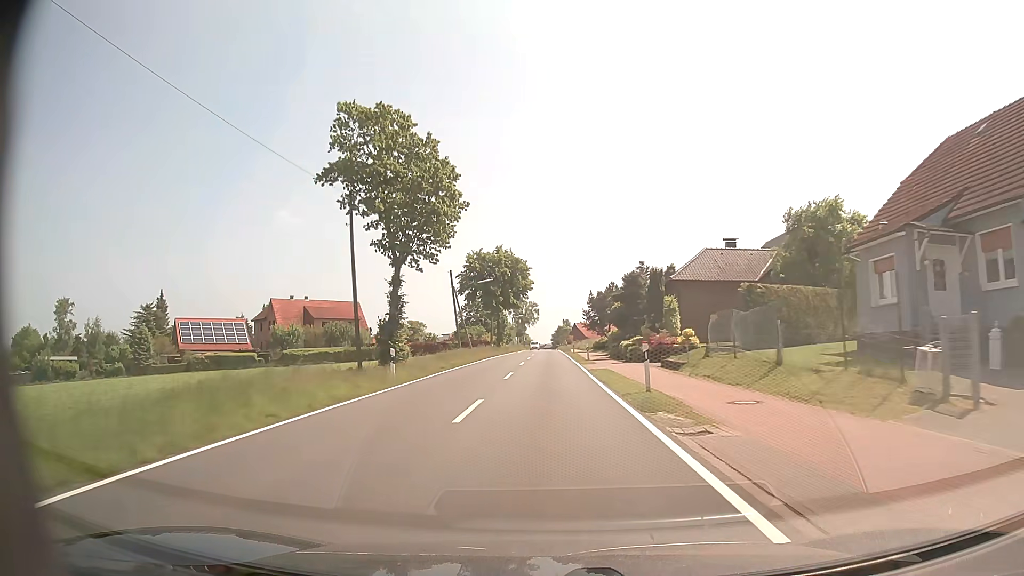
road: tertiary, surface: asphalt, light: Day
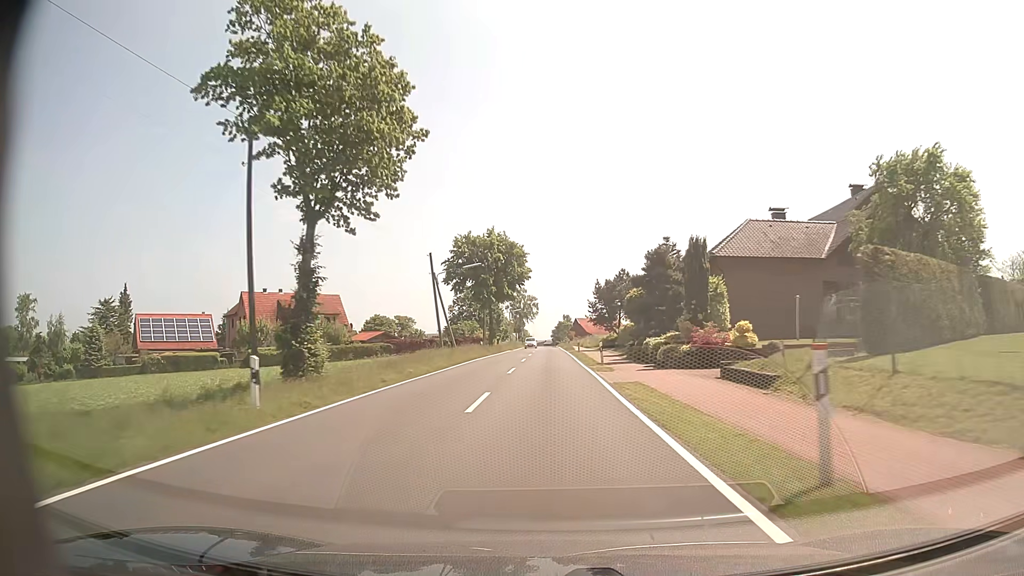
(0.0, +10.7) m; 0°
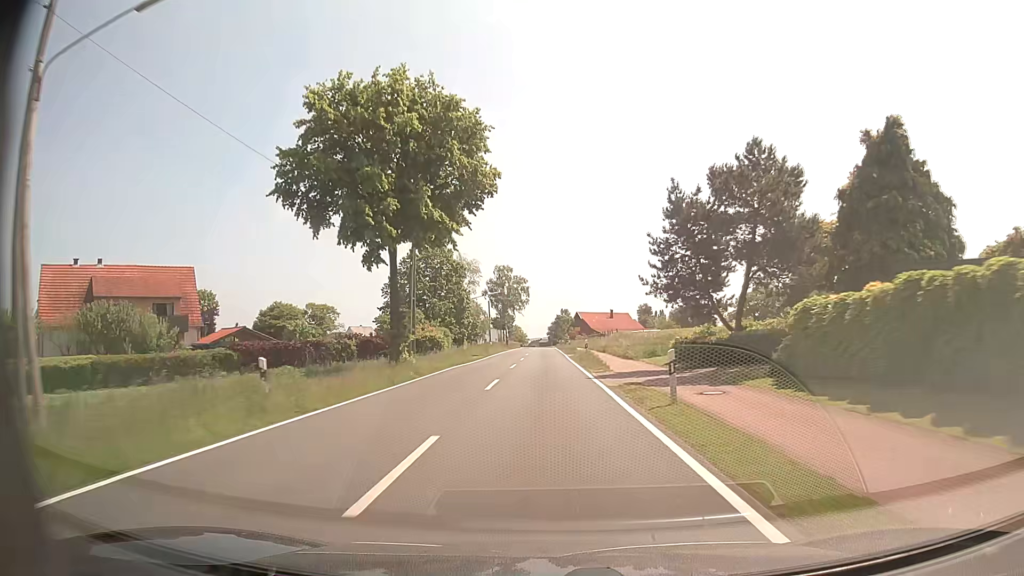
(+0.1, +43.0) m; 0°
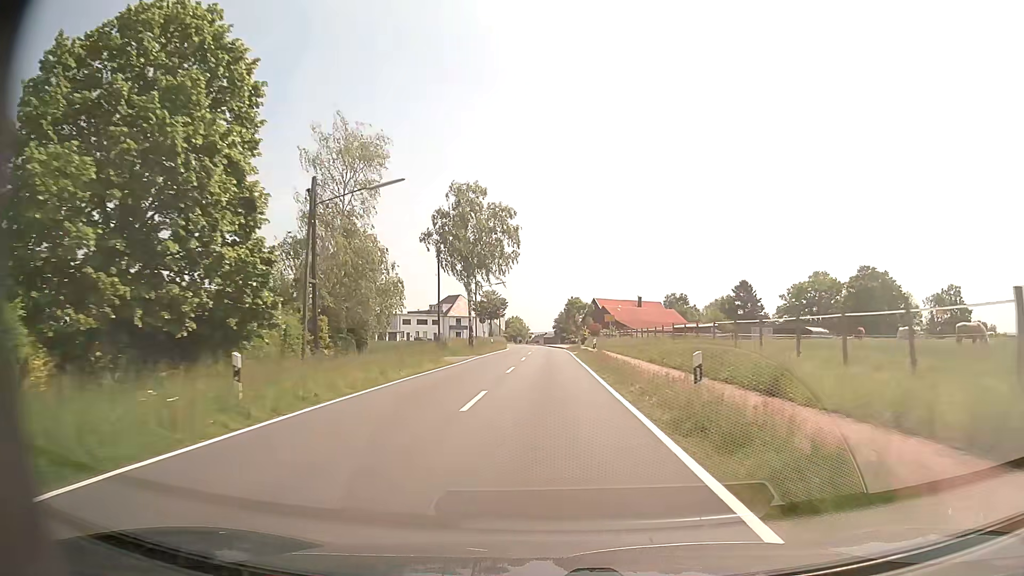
(-0.1, +53.3) m; 0°
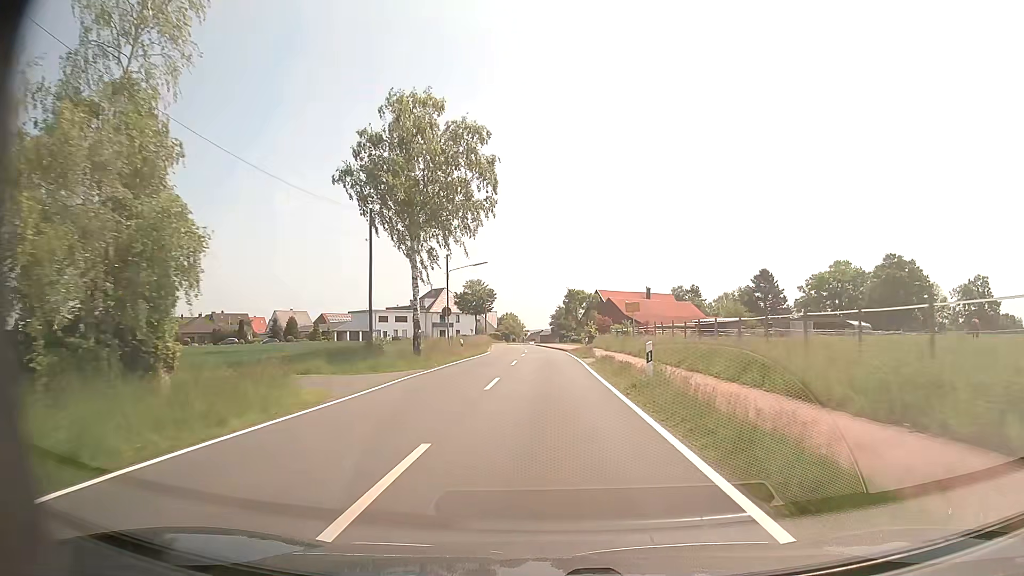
(0.0, +19.4) m; 0°
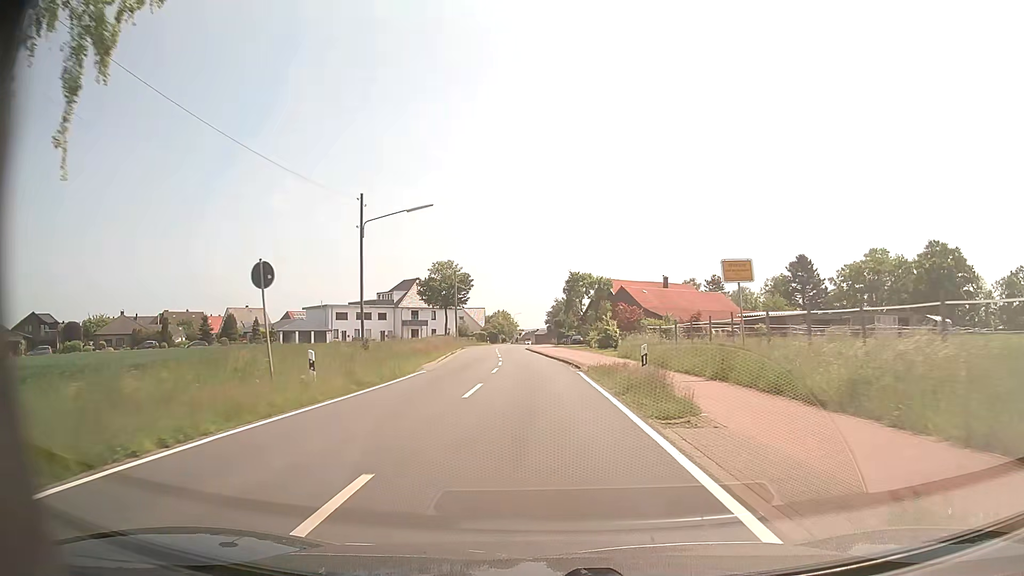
(+0.2, +25.7) m; +1°
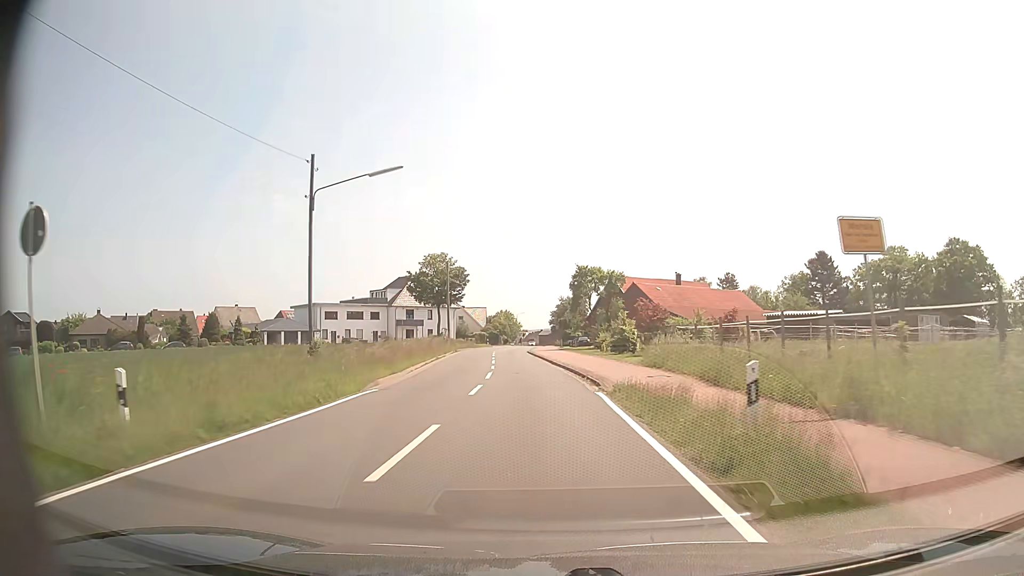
(-0.1, +7.8) m; -1°
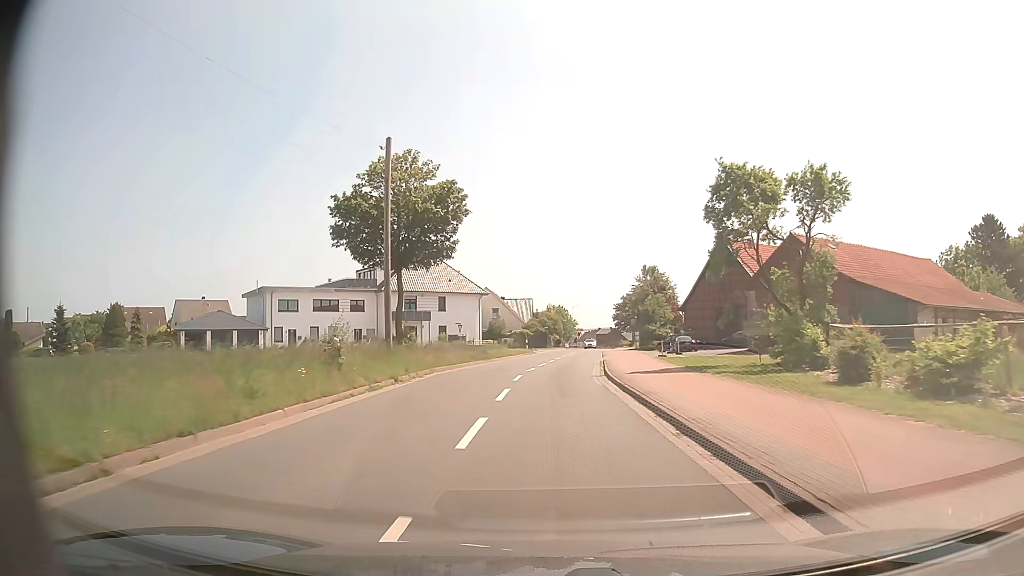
(-1.9, +37.9) m; -5°
(0, +10) (0, +20) (+1, +30) (+1, +40) (+2, +50) (+3, +60) (+4, +70) (+5, +80) (+6, +90) (+8, +100) m
